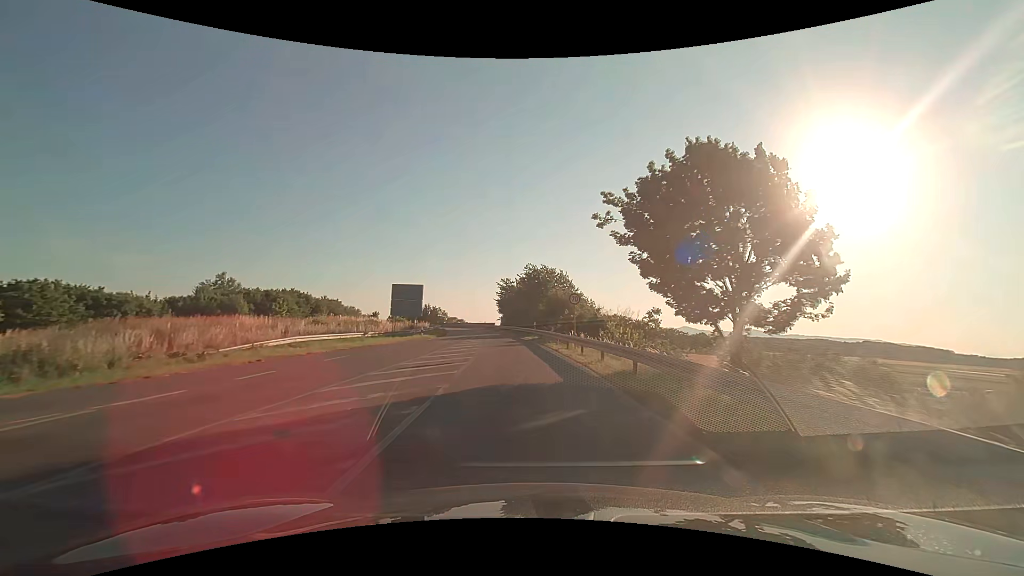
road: secondary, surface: asphalt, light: Day
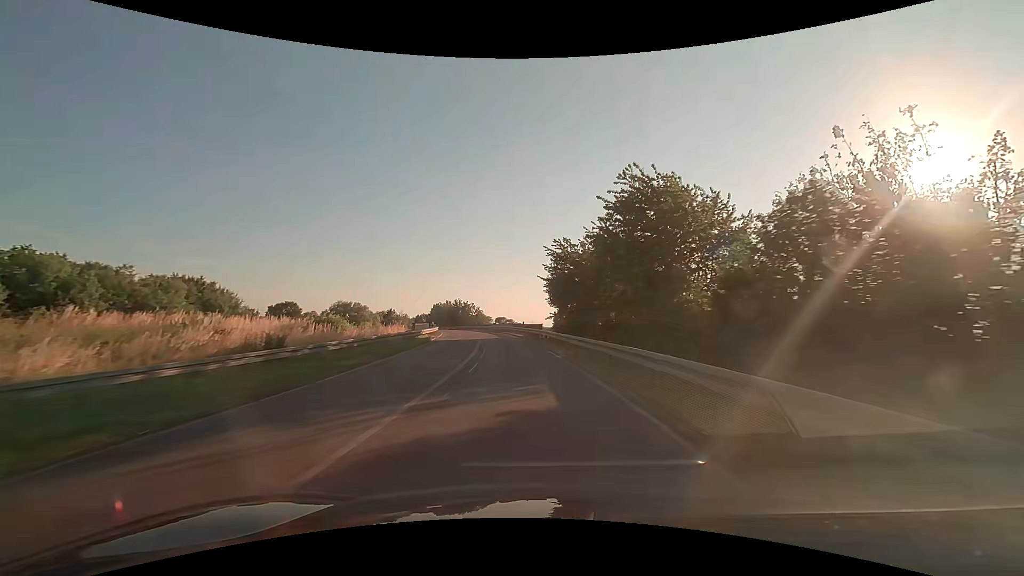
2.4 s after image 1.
(-2.3, +42.2) m; -6°
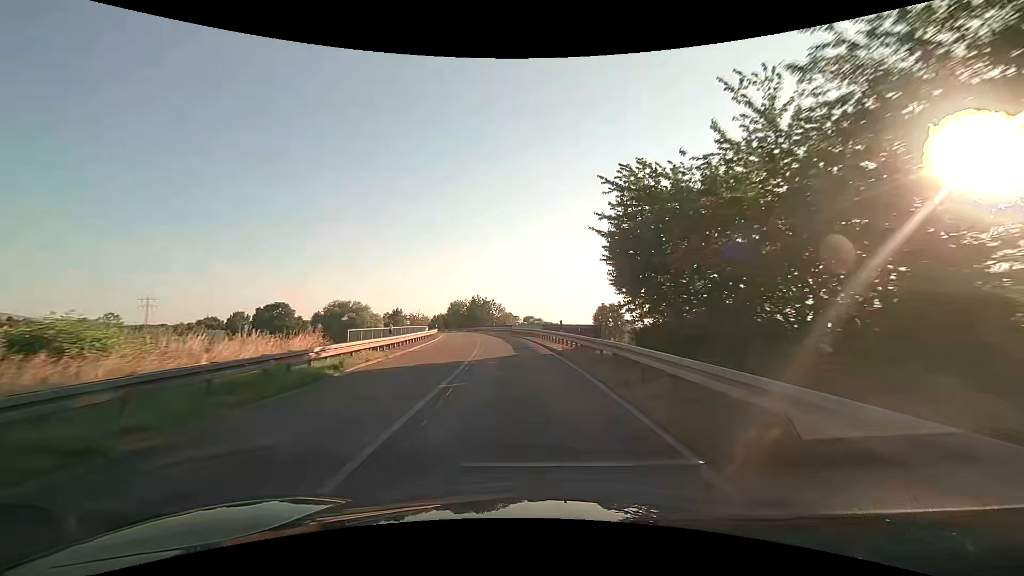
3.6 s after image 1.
(-0.6, +21.3) m; -3°
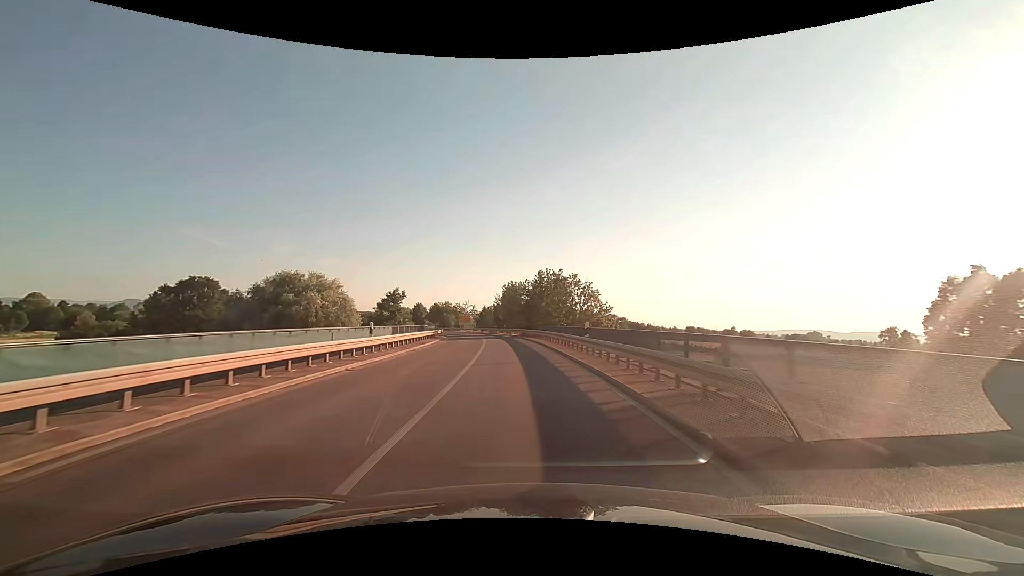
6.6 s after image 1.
(-4.0, +53.4) m; -9°
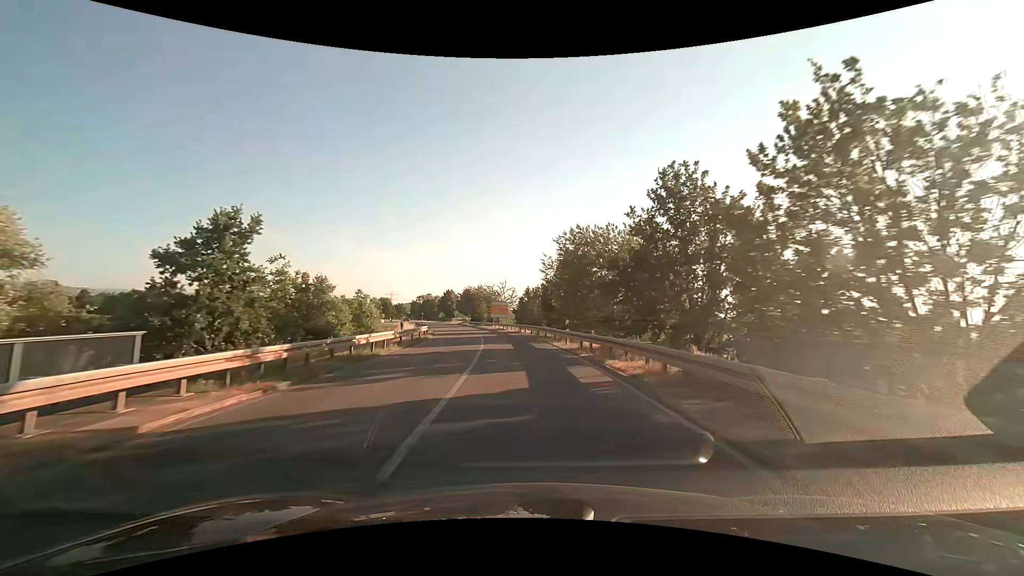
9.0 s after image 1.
(-2.3, +42.1) m; -6°
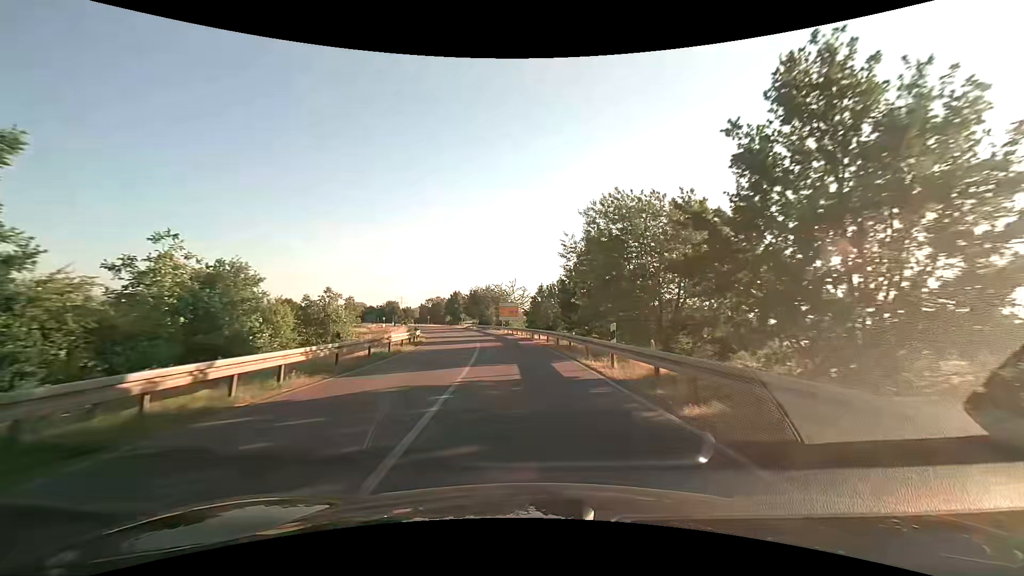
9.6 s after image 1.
(-0.1, +10.1) m; -1°
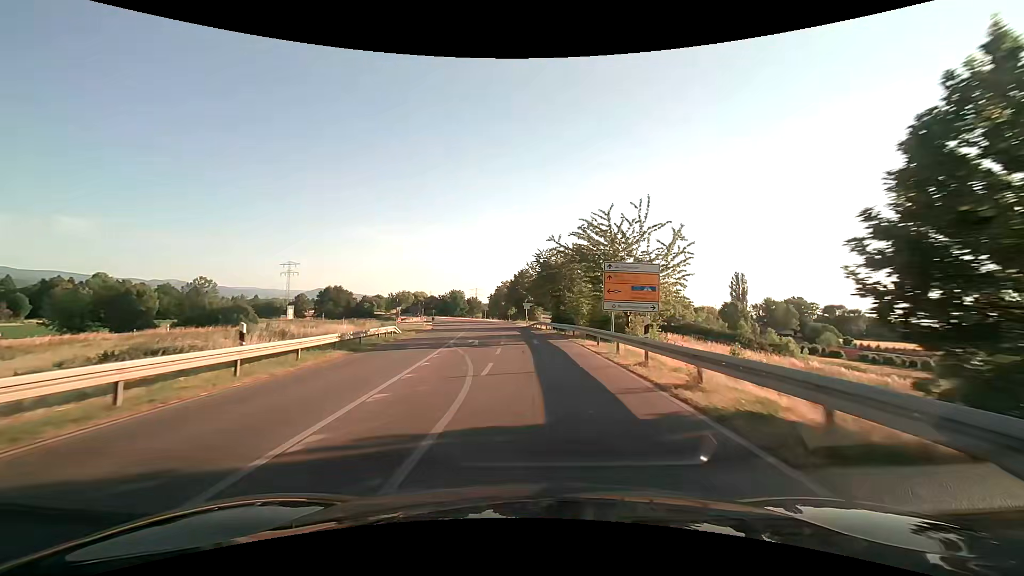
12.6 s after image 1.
(-3.7, +48.0) m; -9°
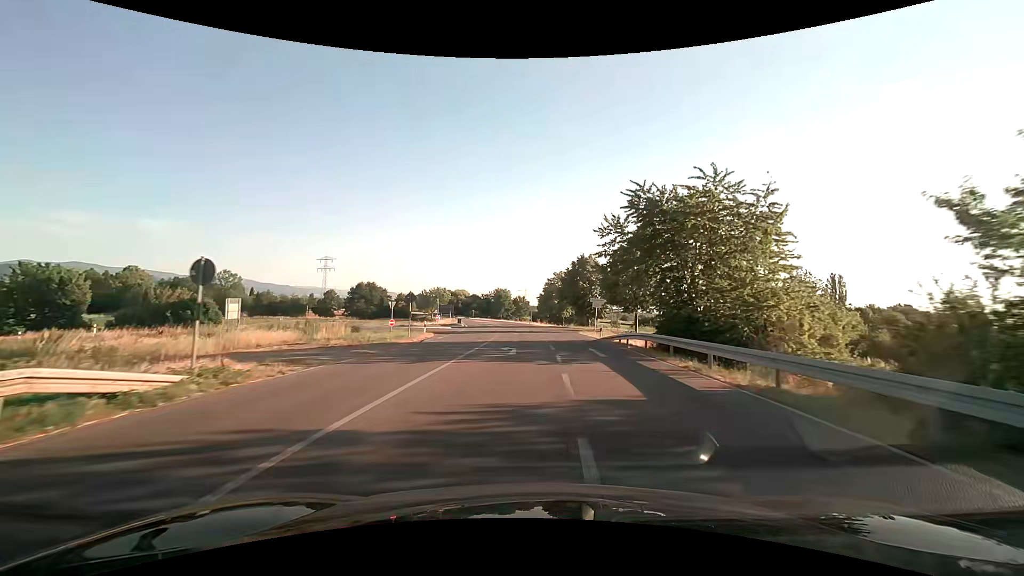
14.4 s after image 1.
(-1.5, +26.8) m; -6°
(0, +10) (0, +20) (-1, +30) (-1, +40) (-2, +50) (-7, +58) (-16, +61) (-26, +60) (-36, +57) (-46, +55) m
